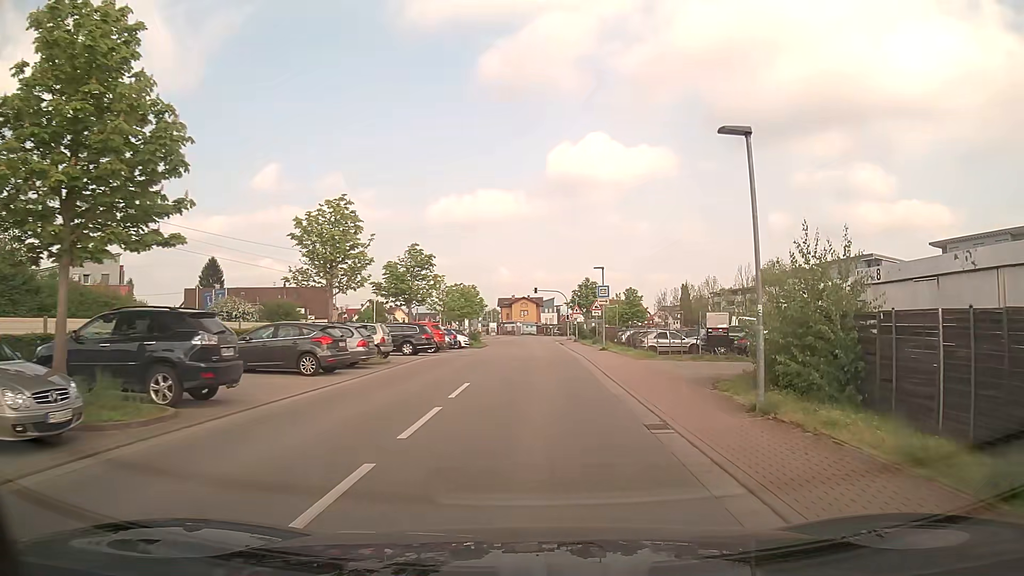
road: unclassified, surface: asphalt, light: Day
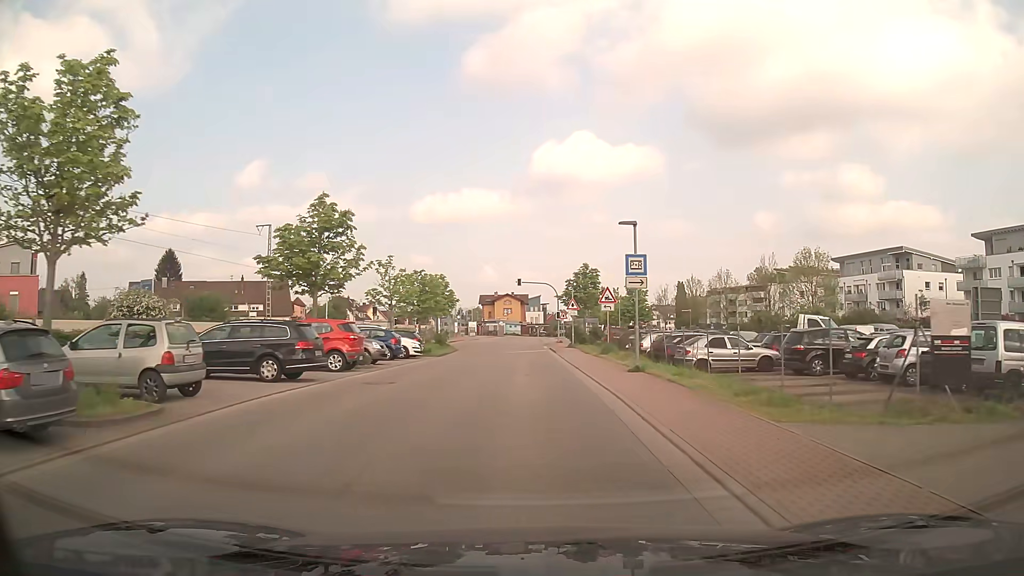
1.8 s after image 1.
(+0.3, +15.2) m; +1°
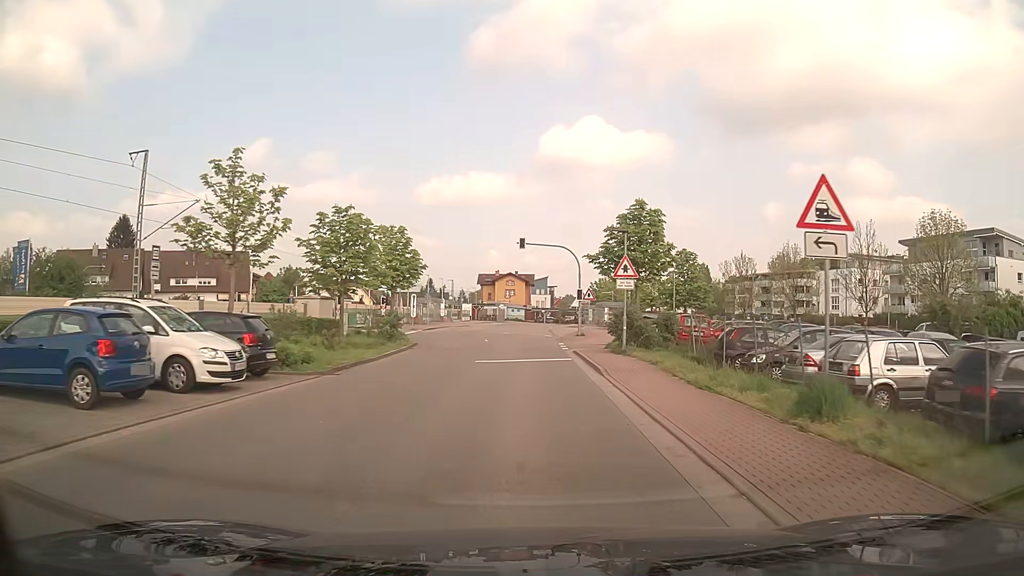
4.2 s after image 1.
(0.0, +22.4) m; -1°
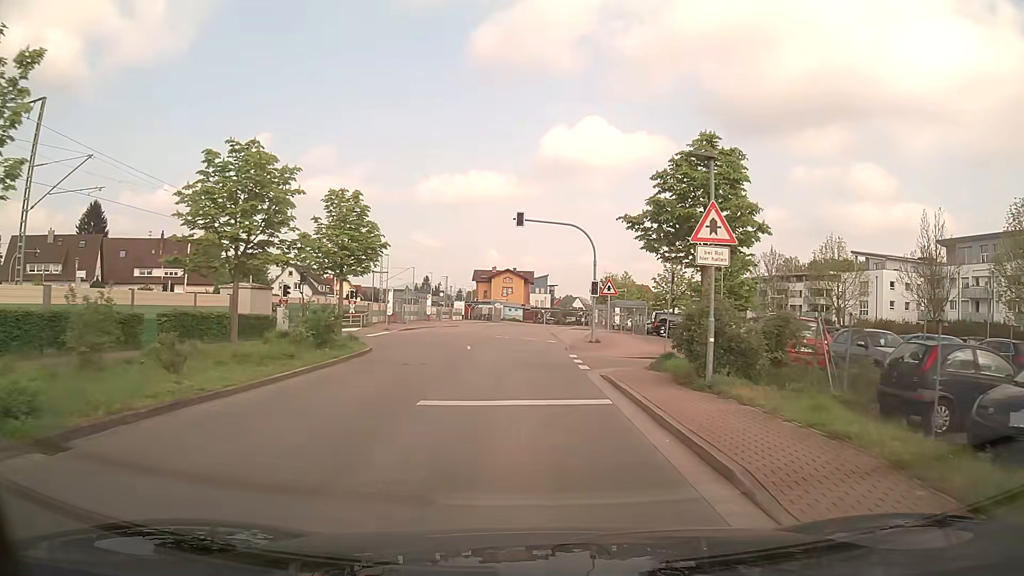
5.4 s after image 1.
(+0.1, +10.7) m; 0°
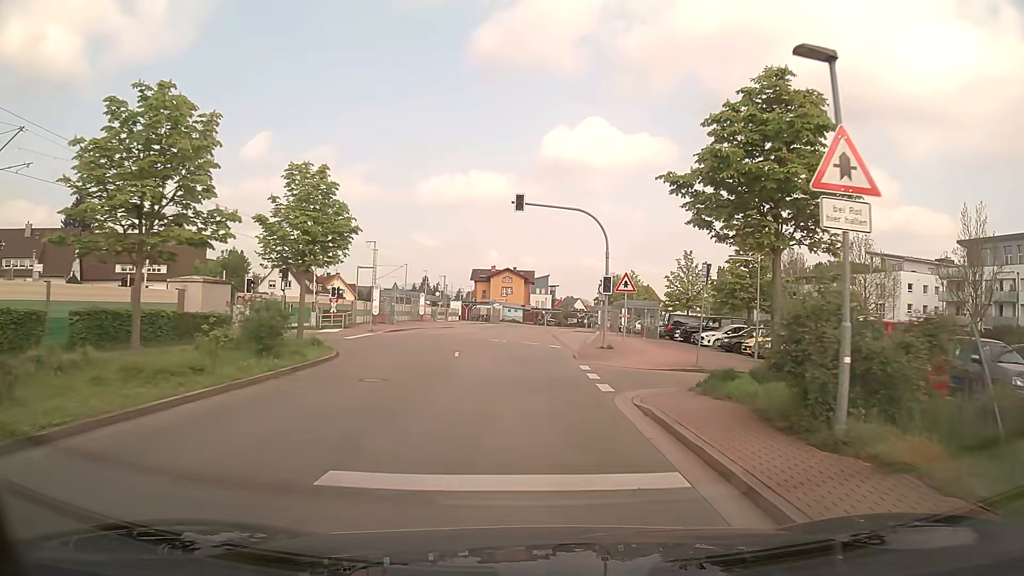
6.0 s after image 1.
(0.0, +5.1) m; 0°
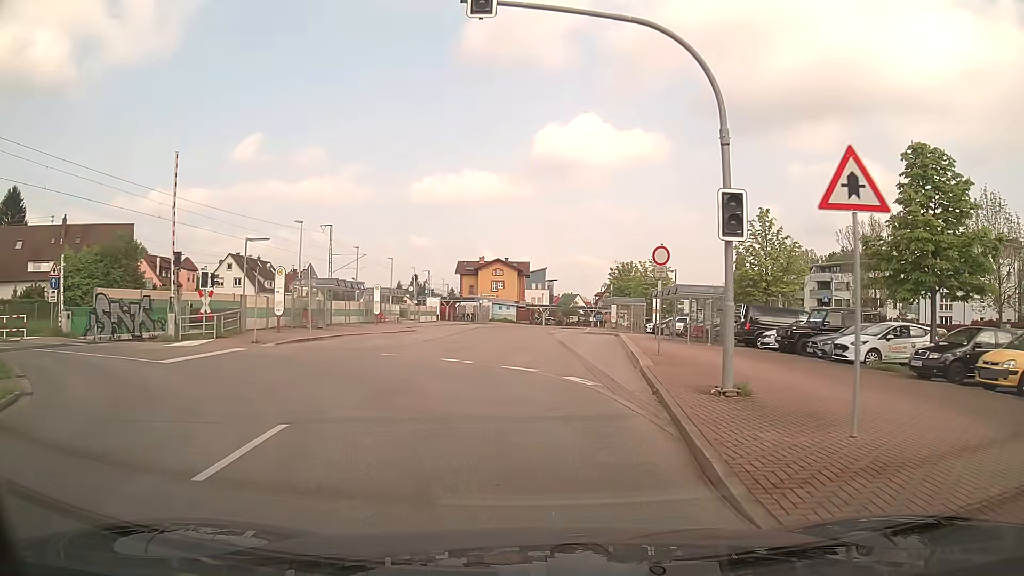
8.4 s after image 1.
(+0.2, +18.7) m; +1°
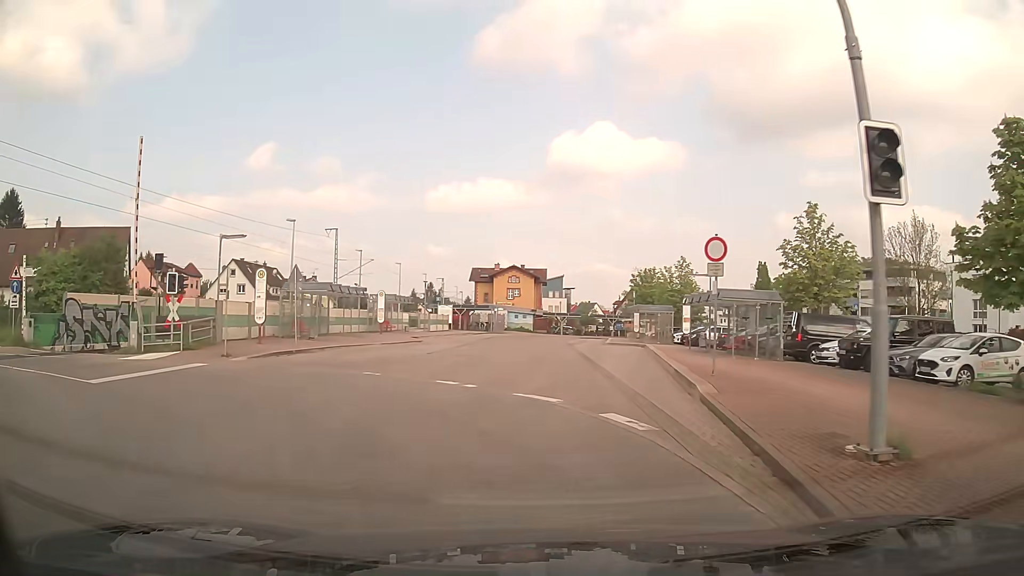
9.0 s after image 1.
(-0.1, +4.2) m; -2°
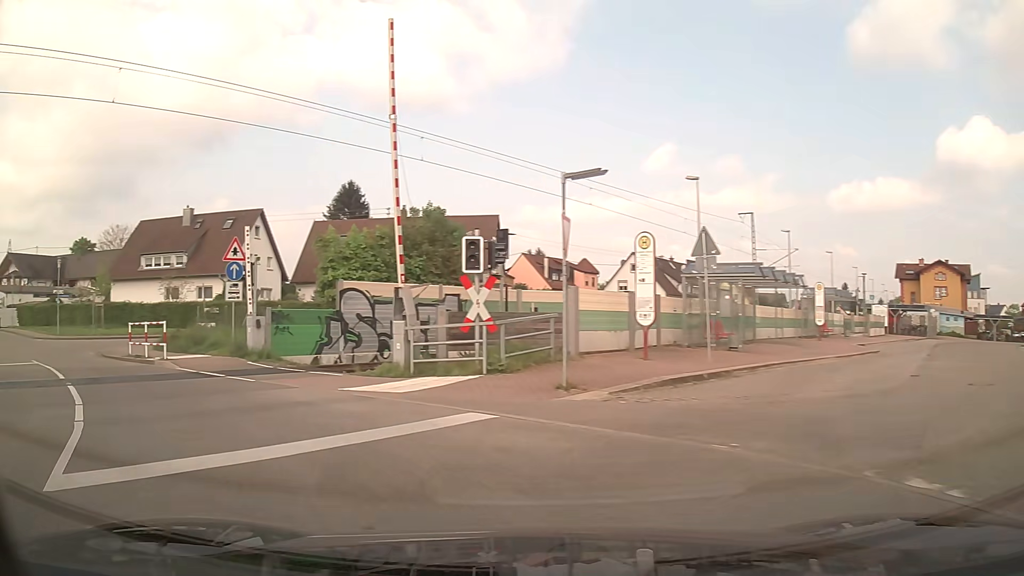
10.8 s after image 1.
(-2.8, +11.1) m; -35°
(-3, +9) (-11, +16) (-19, +22) (-27, +28) (-35, +34) (-43, +40) (-52, +44) (-62, +46) (-72, +48) (-81, +50) m
